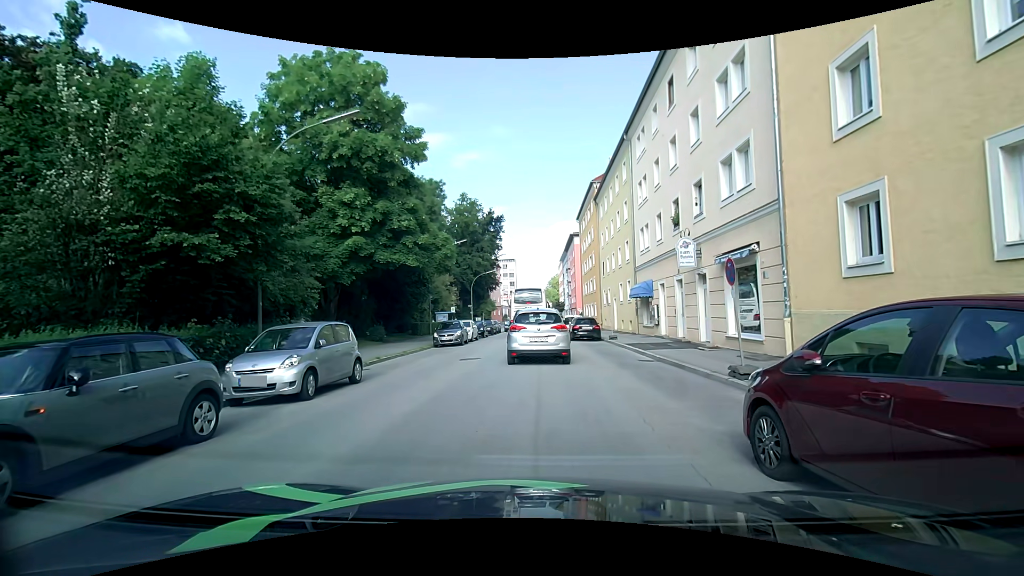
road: tertiary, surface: asphalt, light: Day
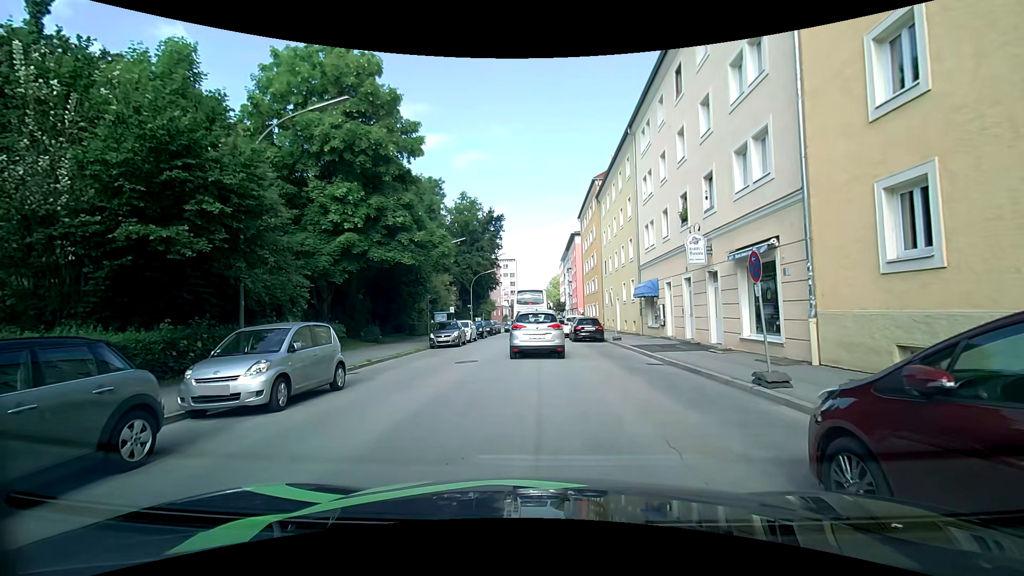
(-0.1, +1.2) m; -2°
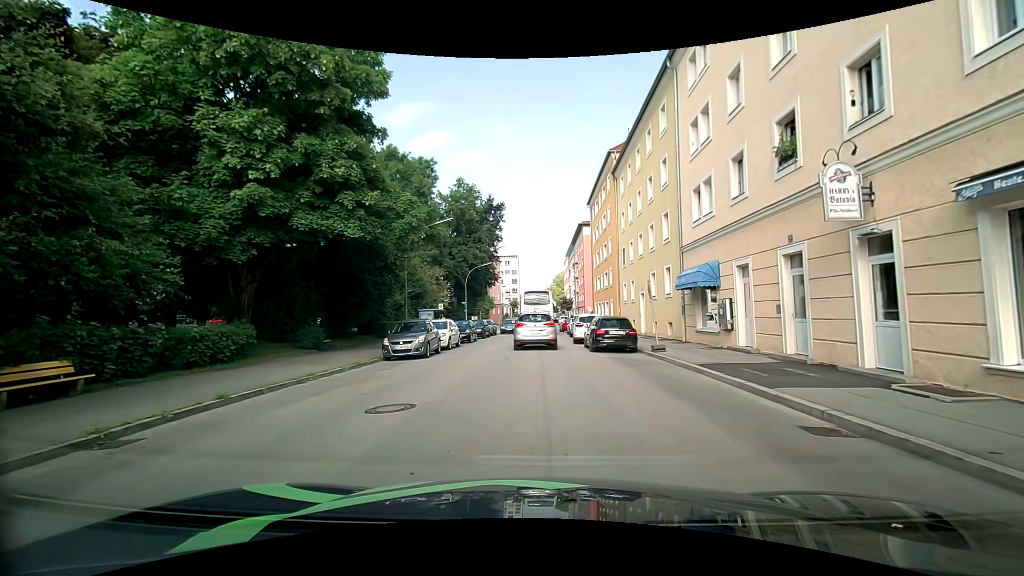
(0.0, +8.9) m; +1°
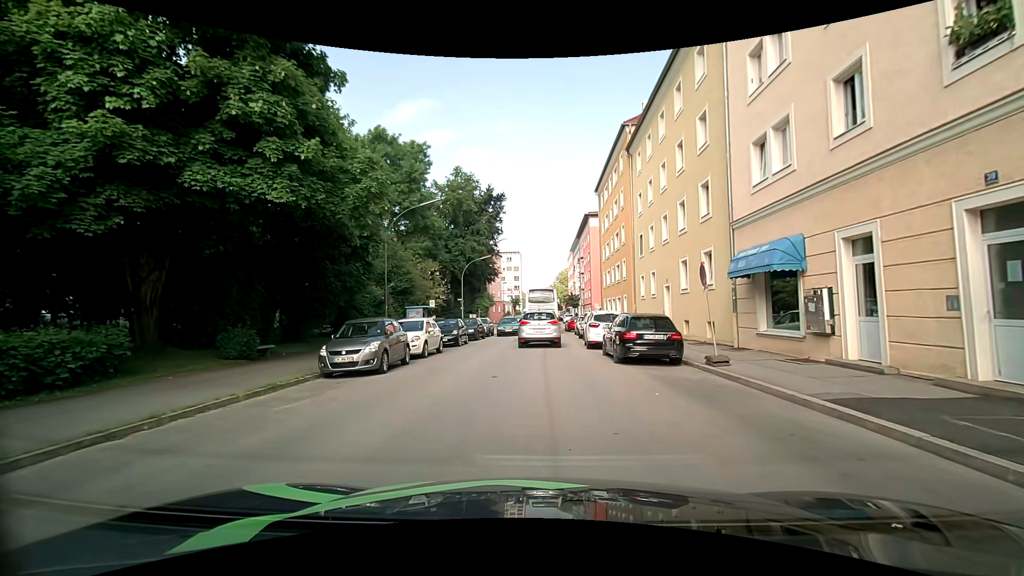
(-0.1, +5.7) m; -2°
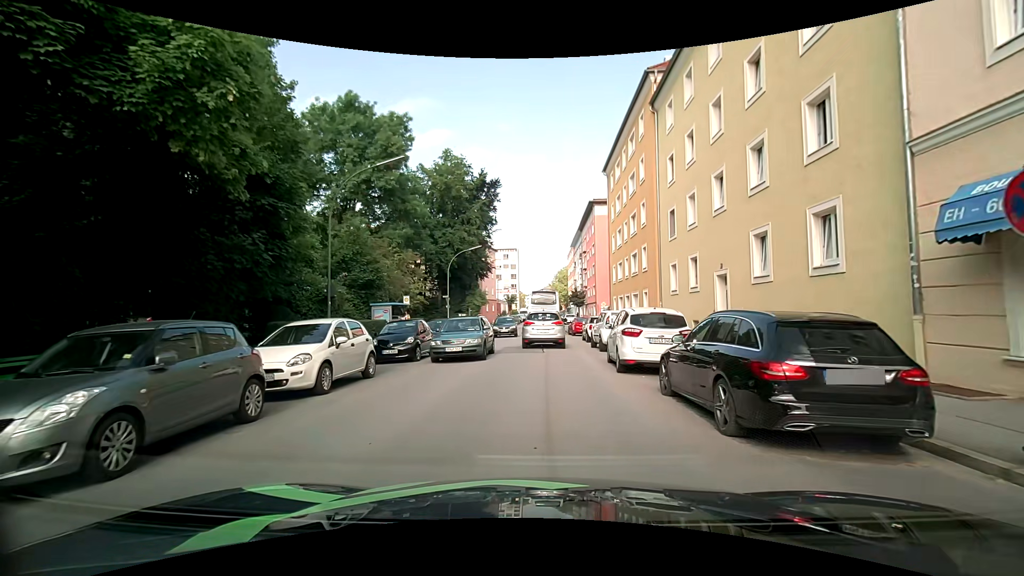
(+0.1, +8.4) m; +1°
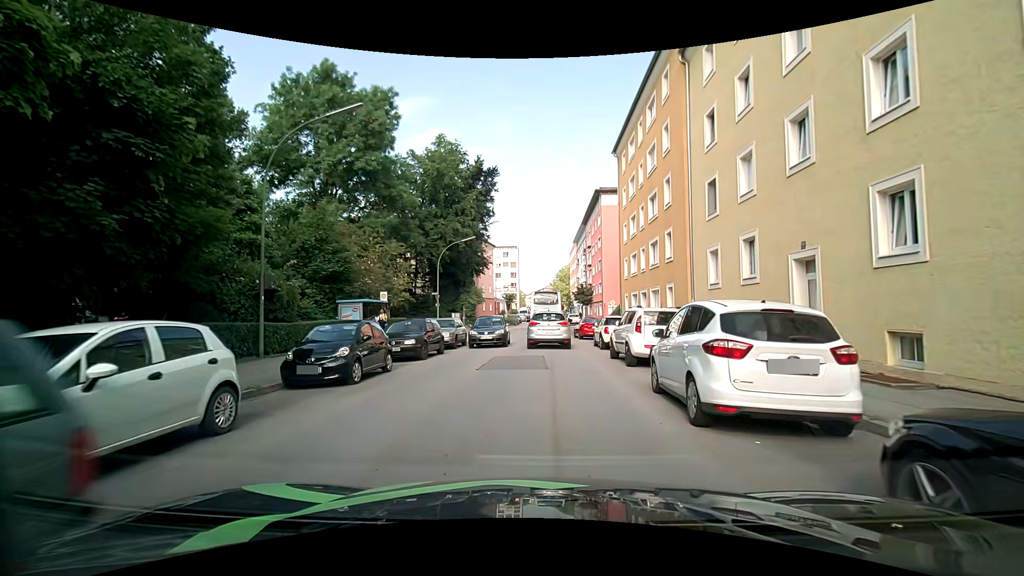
(+0.1, +5.8) m; +1°
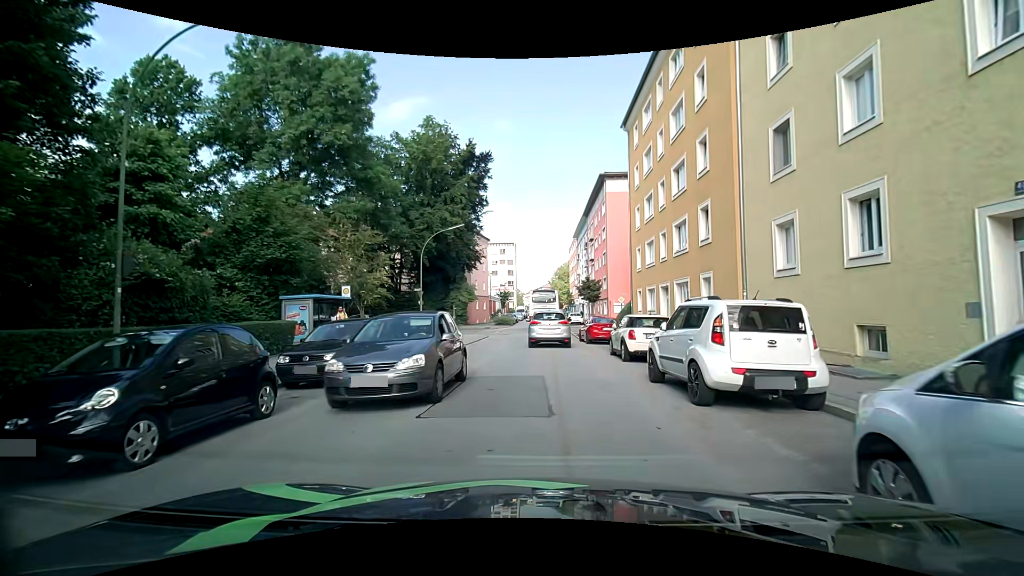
(-0.2, +6.0) m; 0°
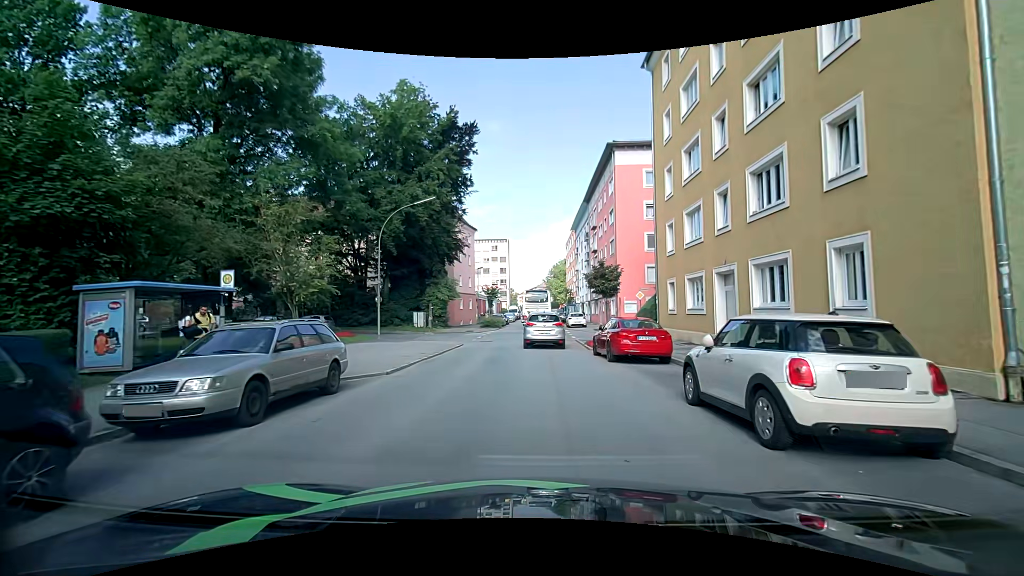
(-0.1, +9.8) m; -2°
(0, +10) (+1, +20) (+1, +30) (+1, +40) (+2, +50) (+2, +60) (+3, +70) (+3, +80) (+3, +90) (+4, +100) m
